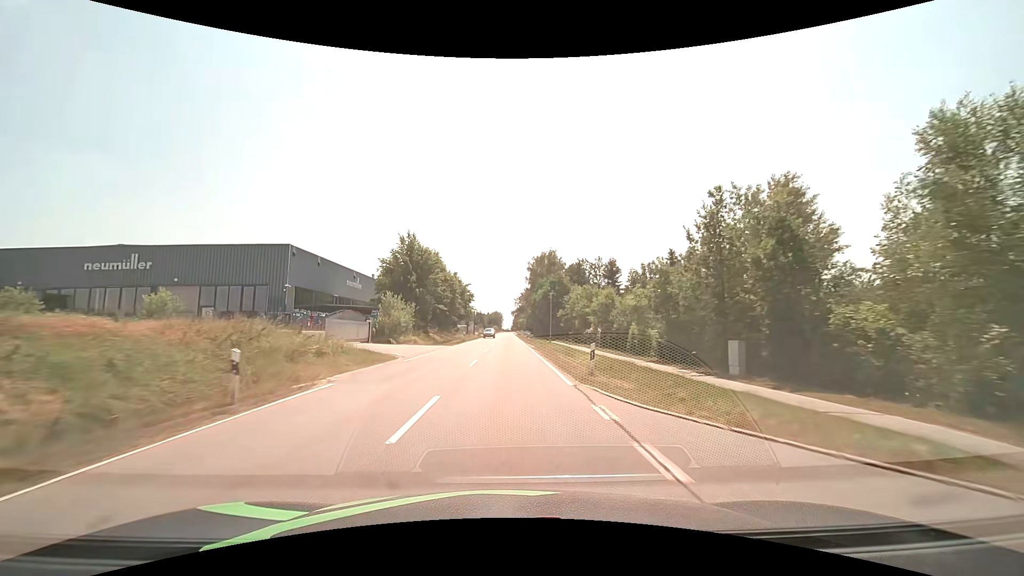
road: tertiary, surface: asphalt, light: Day
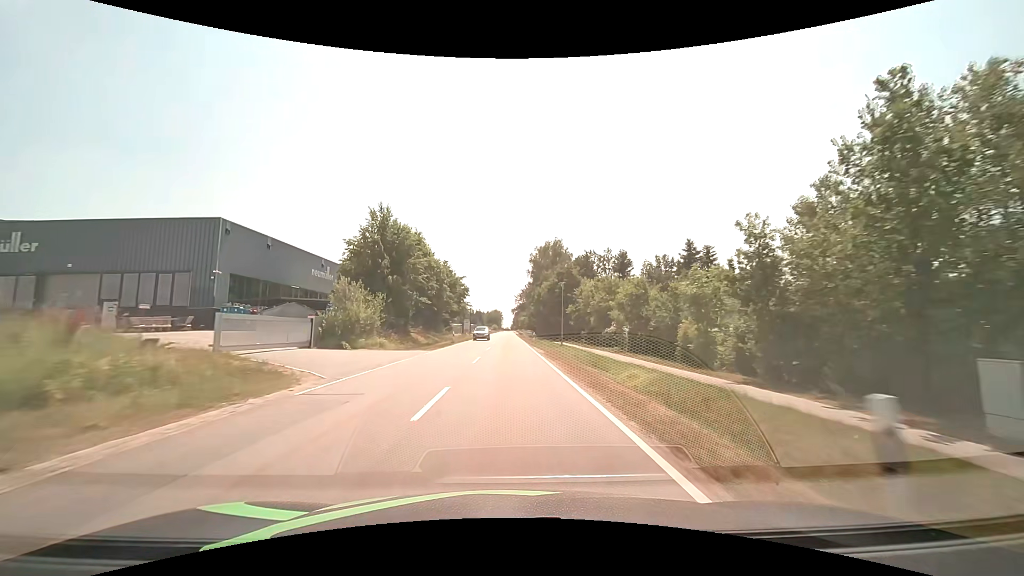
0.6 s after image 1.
(0.0, +10.9) m; 0°
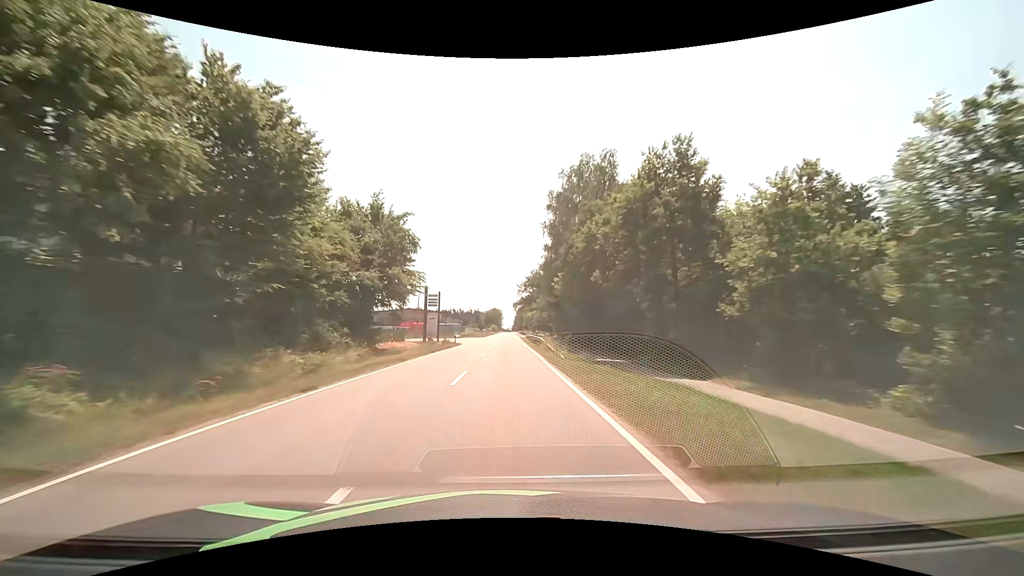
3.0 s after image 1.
(+0.2, +43.7) m; 0°
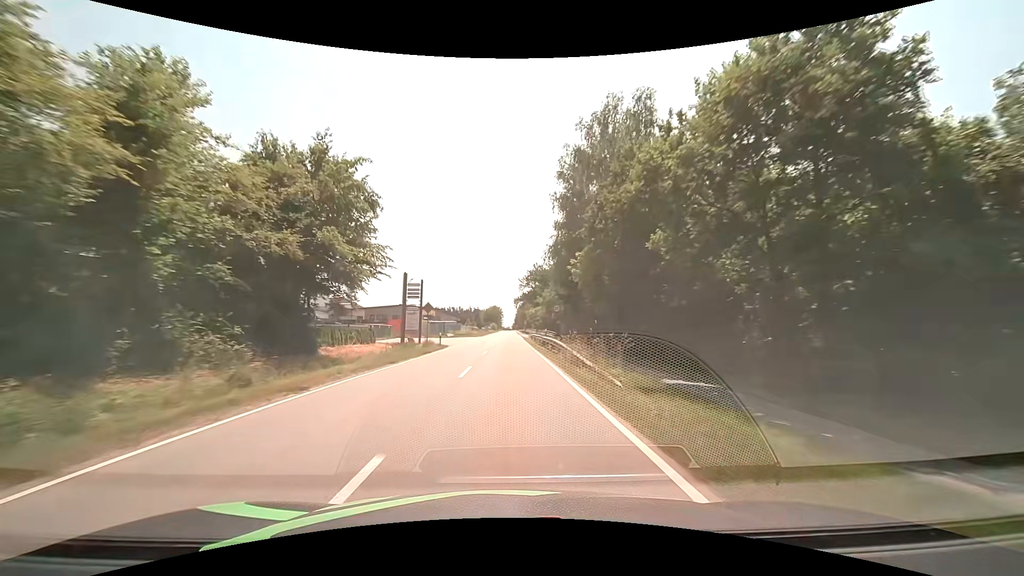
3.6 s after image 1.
(0.0, +11.0) m; 0°
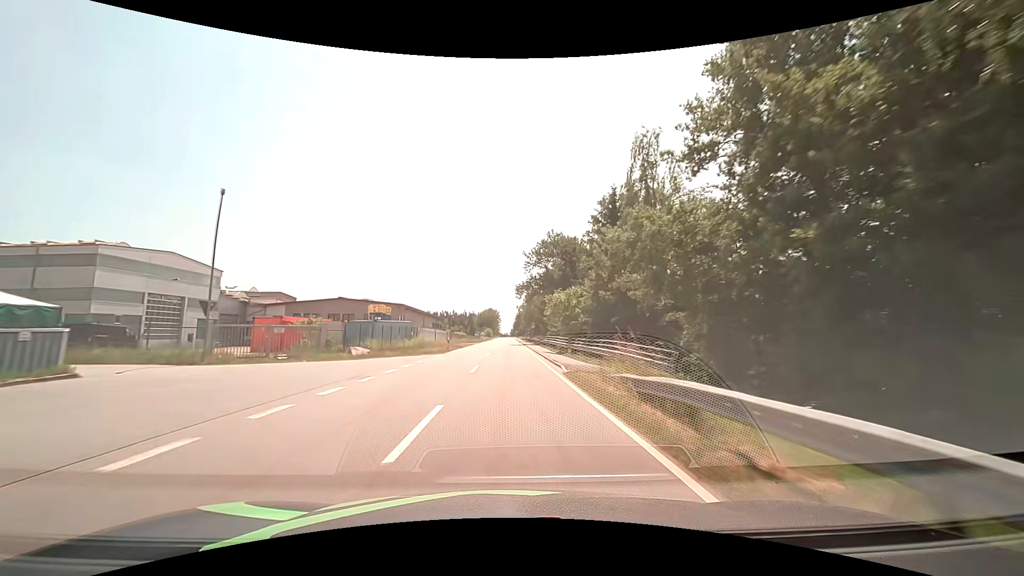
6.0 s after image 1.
(+0.1, +45.3) m; 0°
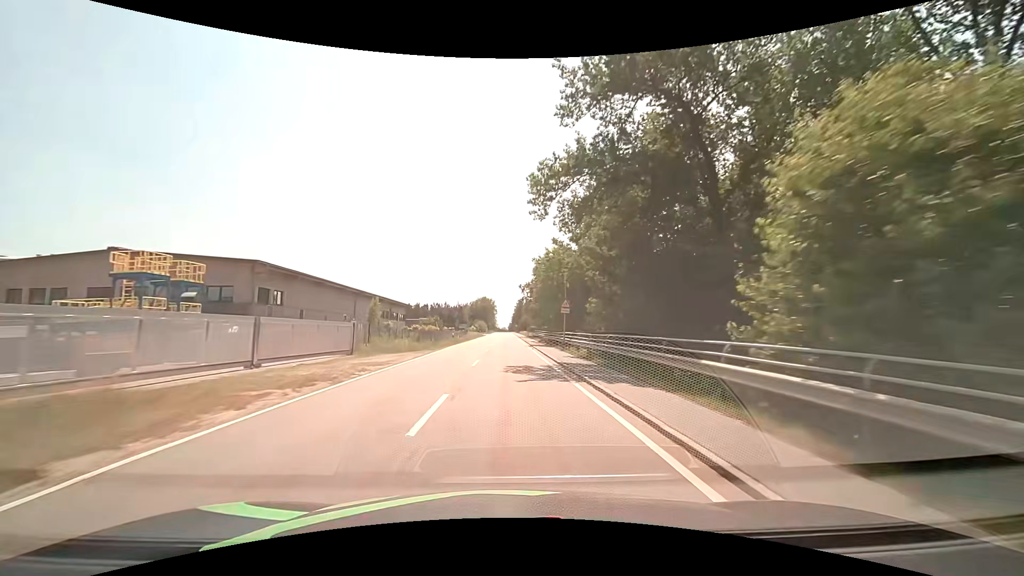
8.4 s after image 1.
(0.0, +47.8) m; 0°
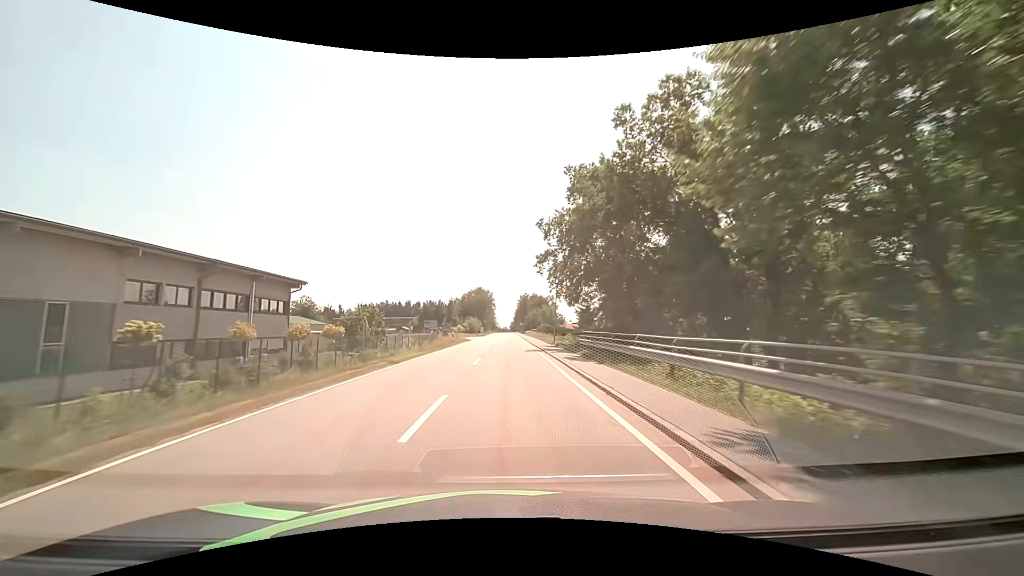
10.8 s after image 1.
(+0.3, +49.0) m; 0°
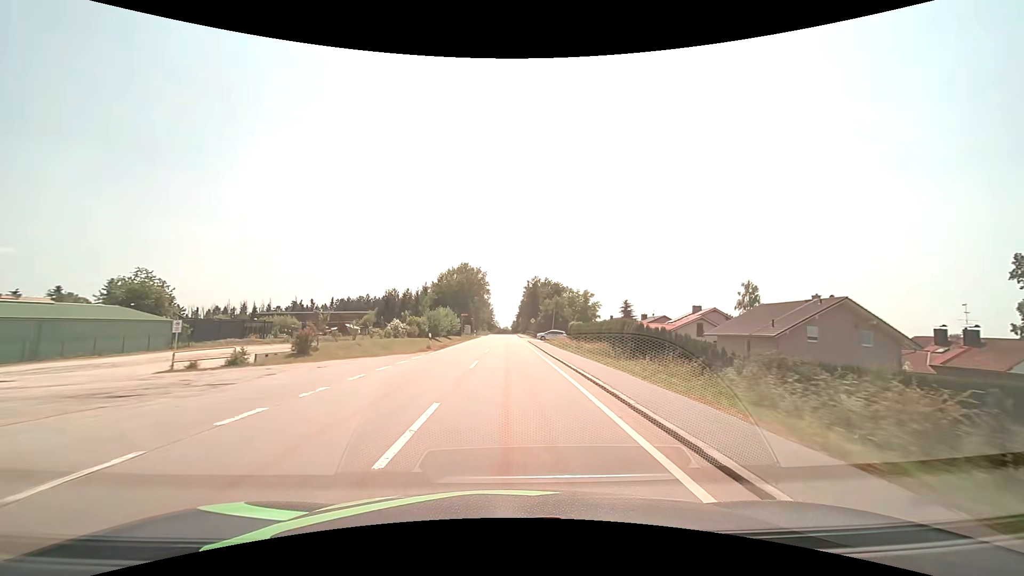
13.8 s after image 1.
(+0.1, +62.0) m; 0°
(0, +10) (0, +20) (0, +30) (0, +40) (0, +50) (0, +60) (0, +70) (0, +80) (0, +90) (0, +100) m
